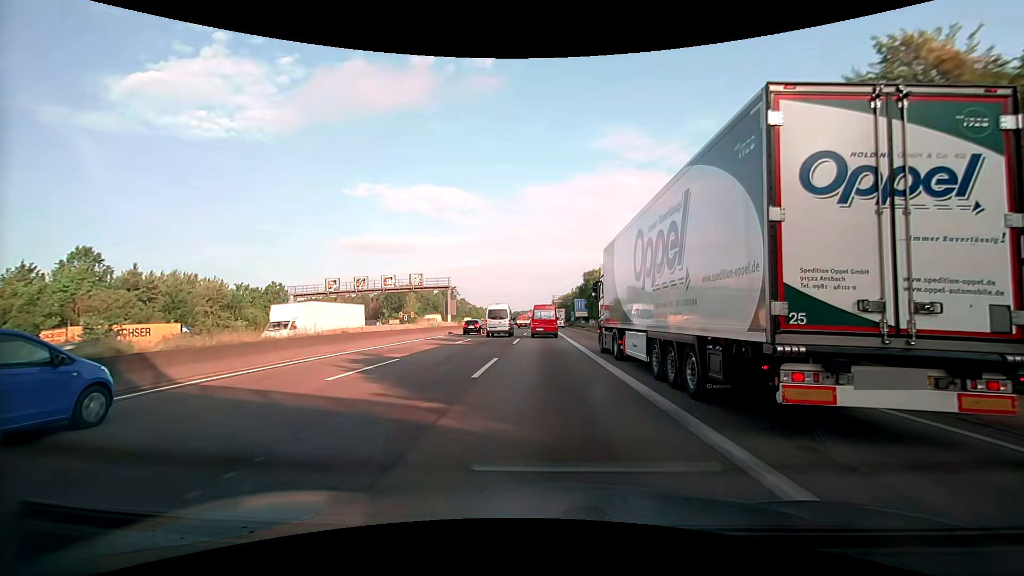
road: motorway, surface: asphalt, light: Day
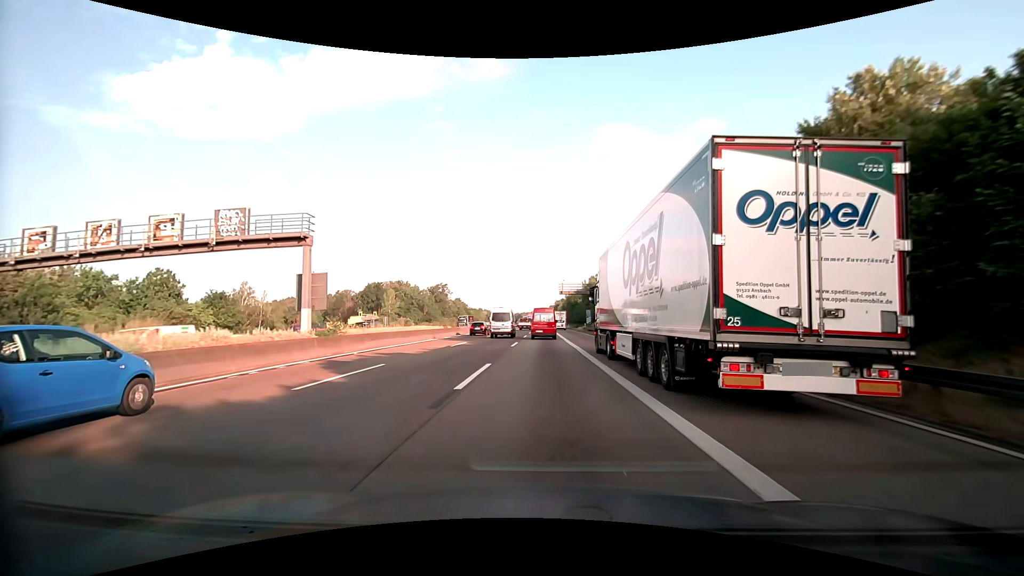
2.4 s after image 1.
(+0.1, +37.6) m; 0°
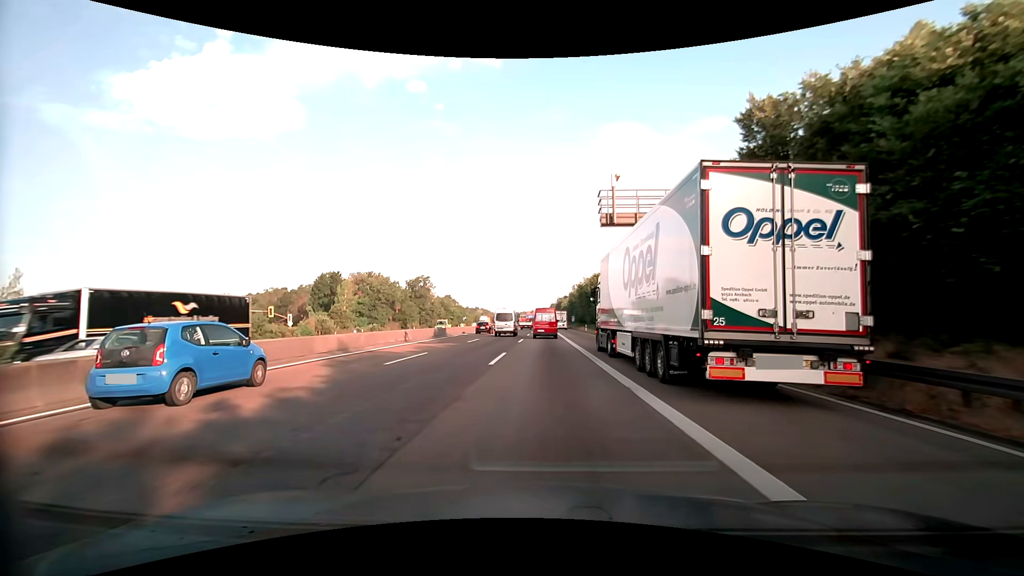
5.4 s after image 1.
(-0.2, +48.2) m; 0°
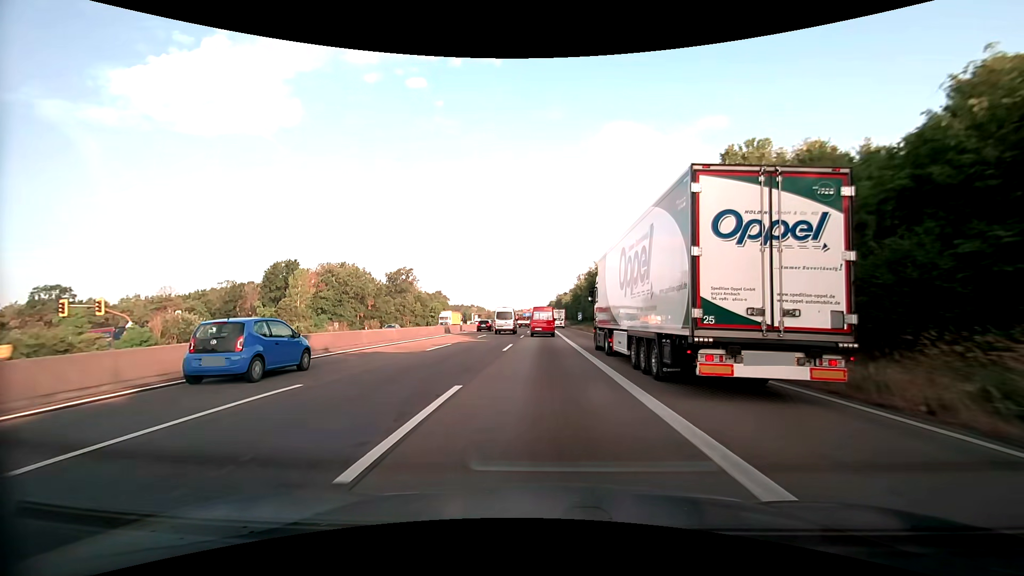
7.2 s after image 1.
(0.0, +29.6) m; 0°
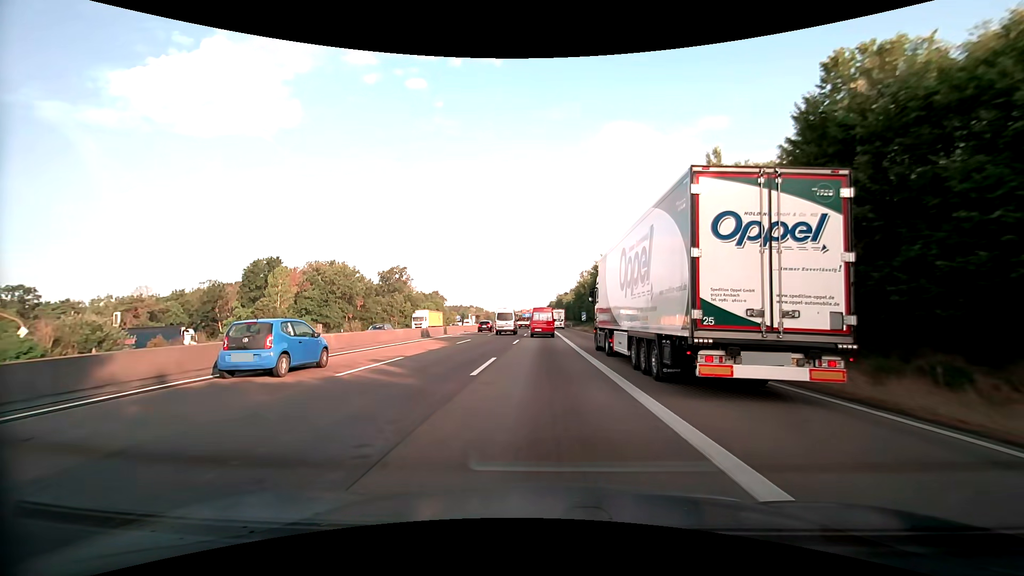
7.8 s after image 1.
(0.0, +10.0) m; 0°
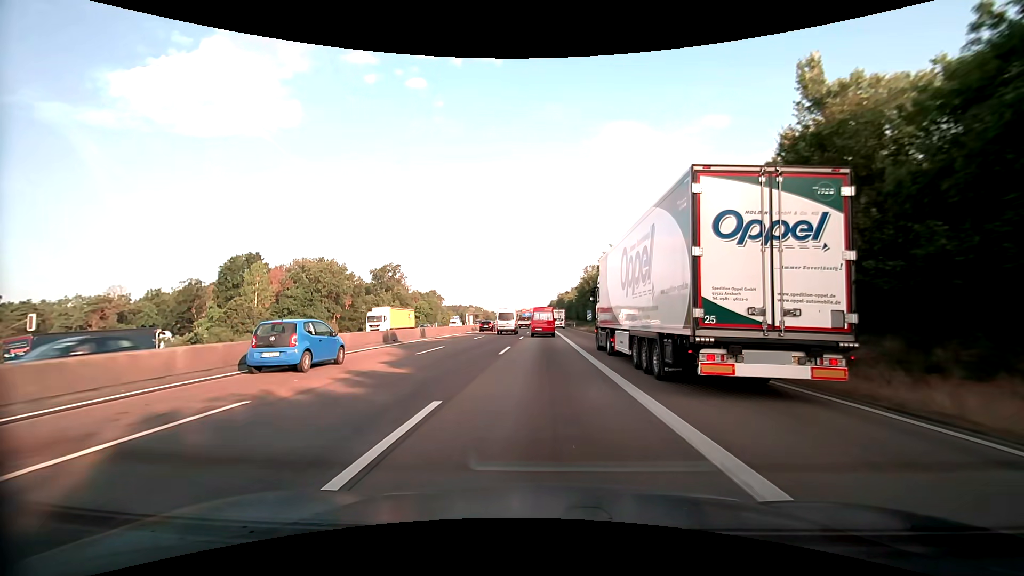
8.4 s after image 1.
(0.0, +10.0) m; 0°
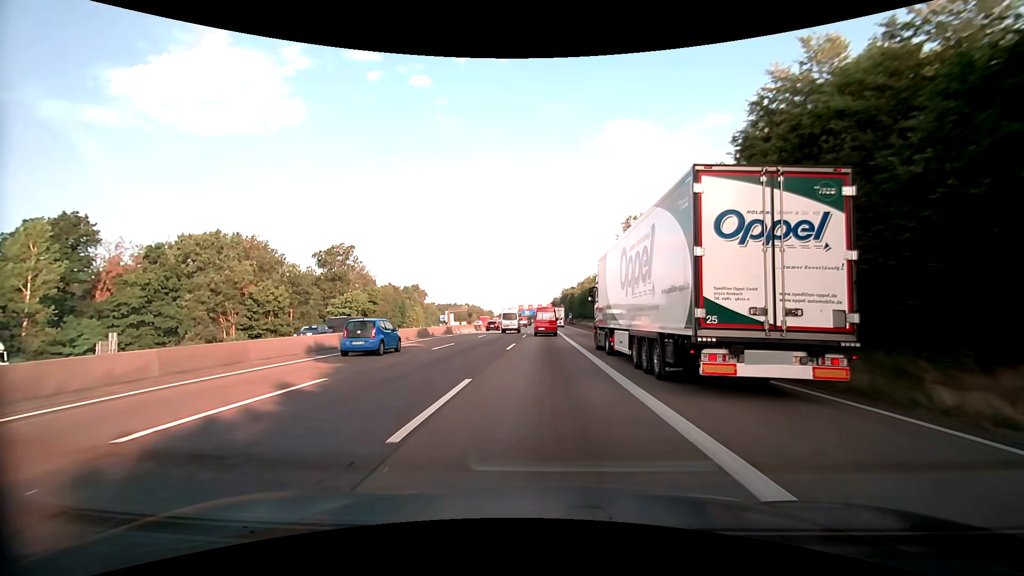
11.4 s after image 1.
(-0.1, +50.8) m; 0°
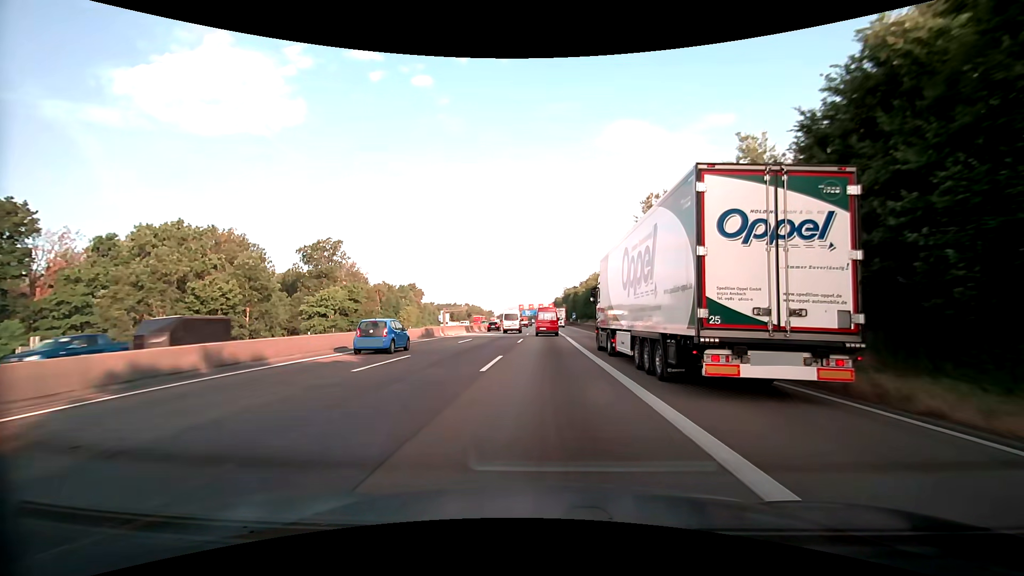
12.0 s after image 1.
(0.0, +10.3) m; 0°
(0, +10) (0, +20) (0, +30) (0, +40) (0, +50) (0, +60) (0, +70) (0, +80) (0, +90) (0, +100) m
